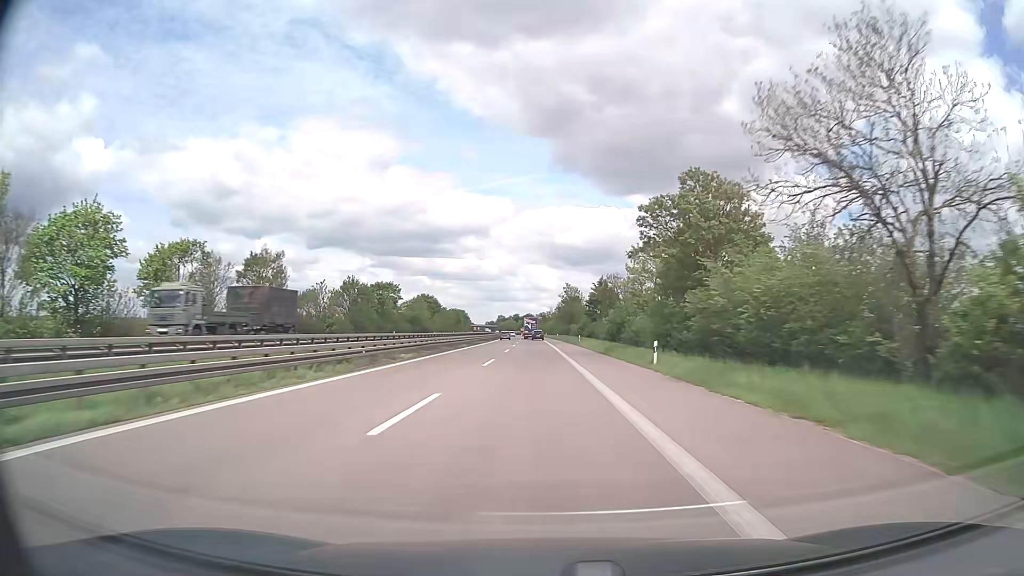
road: trunk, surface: asphalt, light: Day
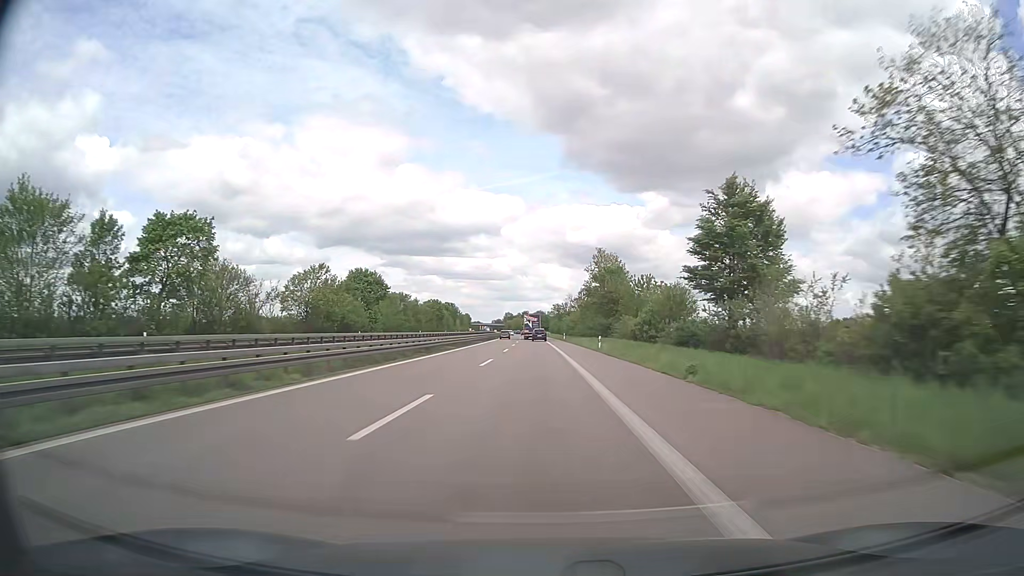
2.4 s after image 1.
(-0.5, +72.5) m; -1°
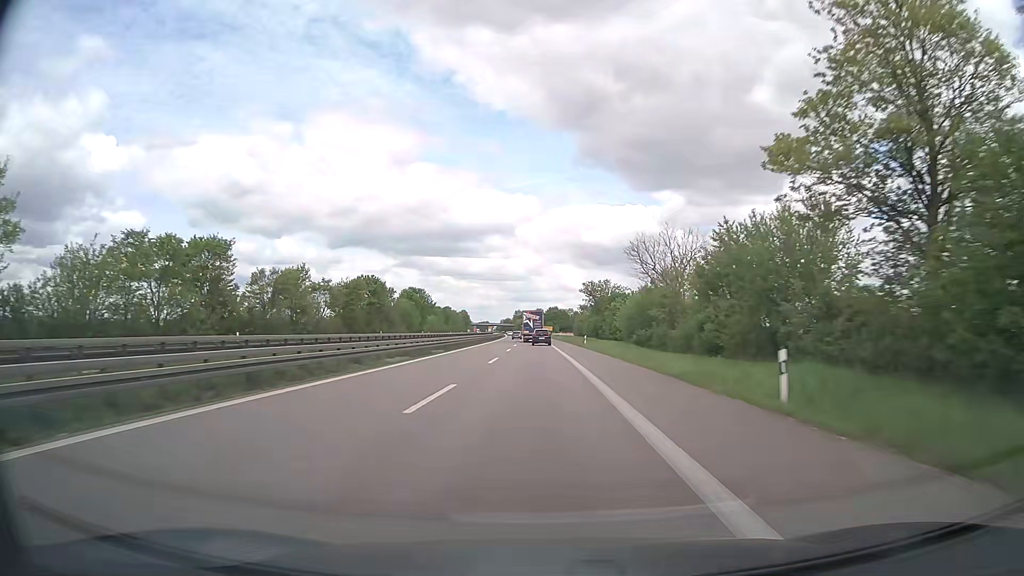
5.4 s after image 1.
(-0.9, +87.1) m; -1°
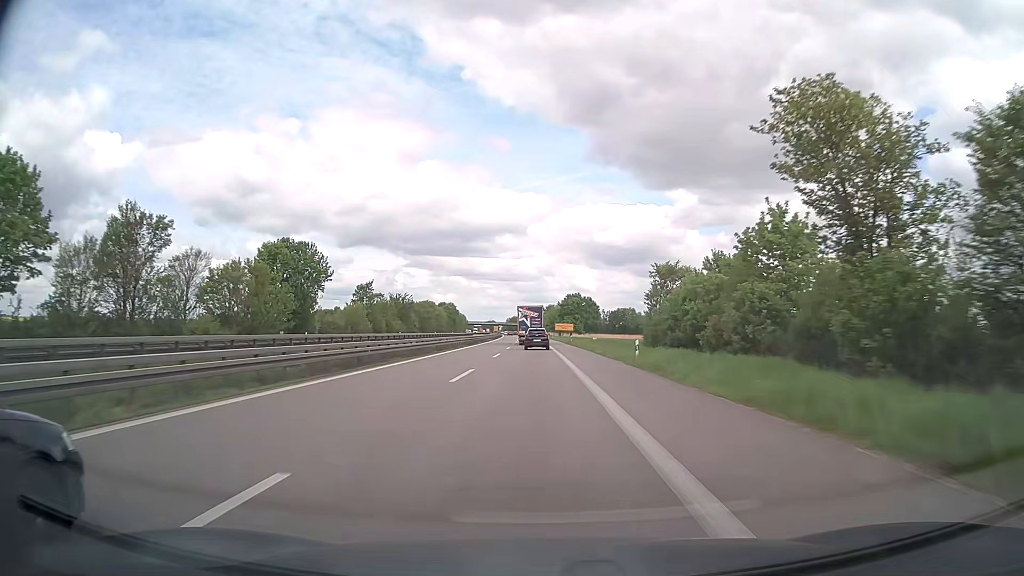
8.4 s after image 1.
(-1.0, +82.7) m; -1°
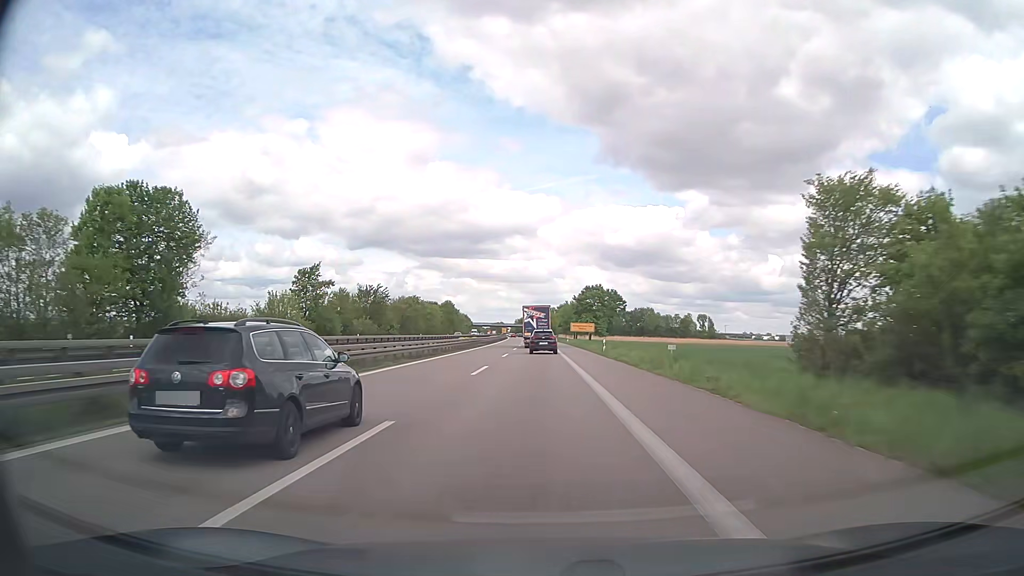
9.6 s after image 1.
(-0.2, +32.1) m; -1°
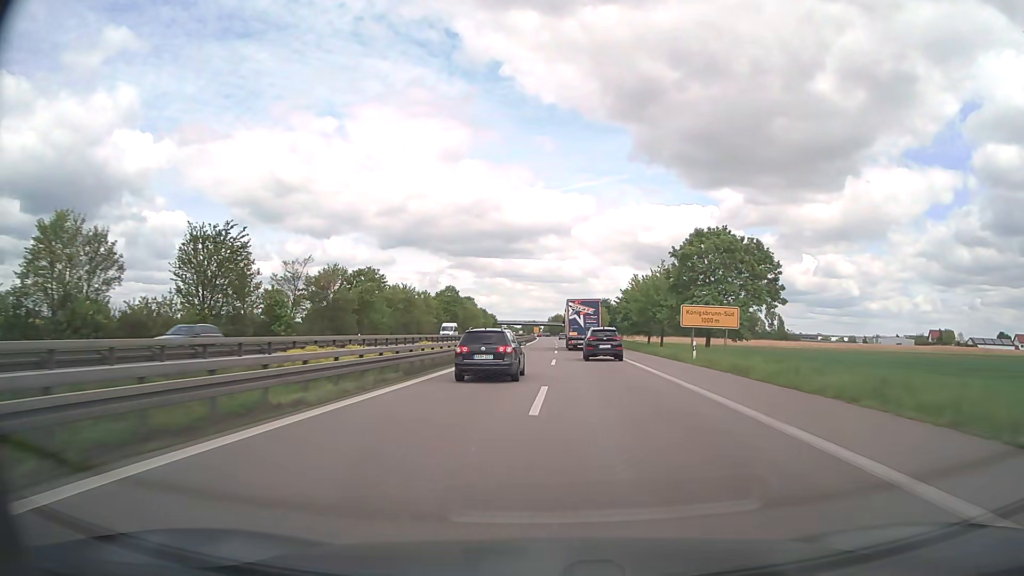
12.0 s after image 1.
(-1.9, +65.4) m; -3°
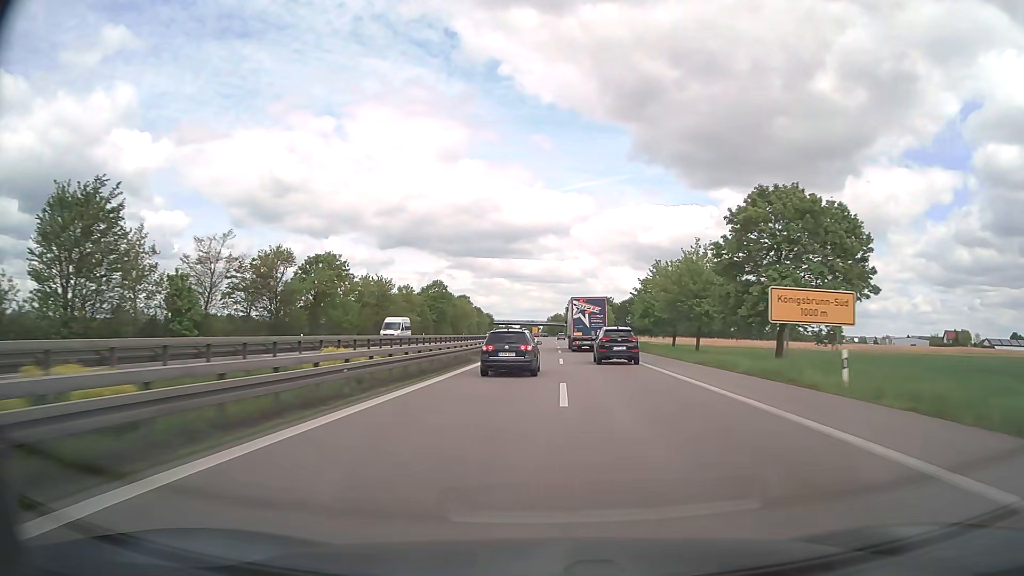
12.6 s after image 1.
(0.0, +16.7) m; 0°
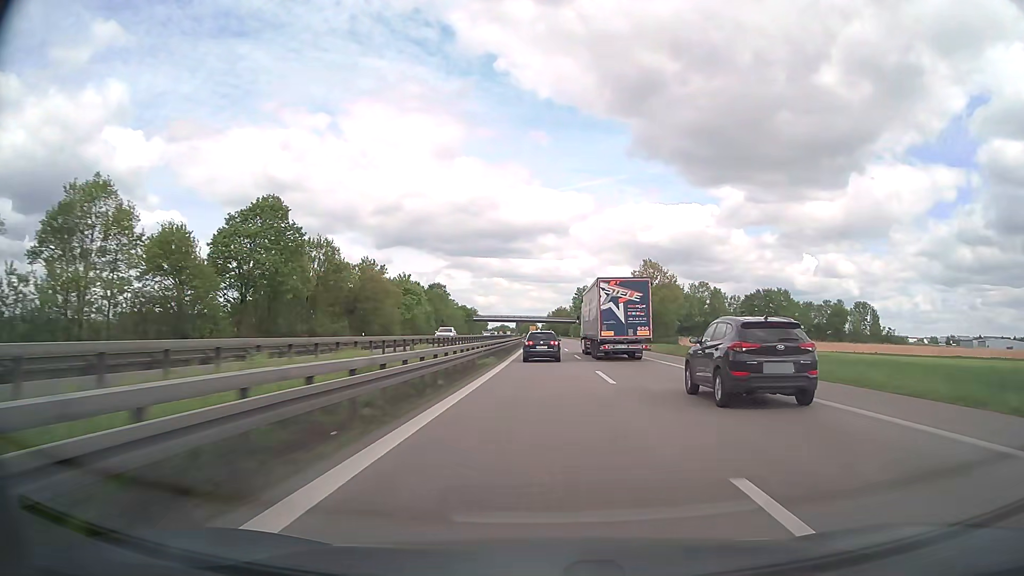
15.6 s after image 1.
(0.0, +84.6) m; 0°
(0, +10) (0, +20) (0, +30) (0, +40) (0, +50) (0, +60) (0, +70) (0, +80) (0, +90) (0, +100) m
